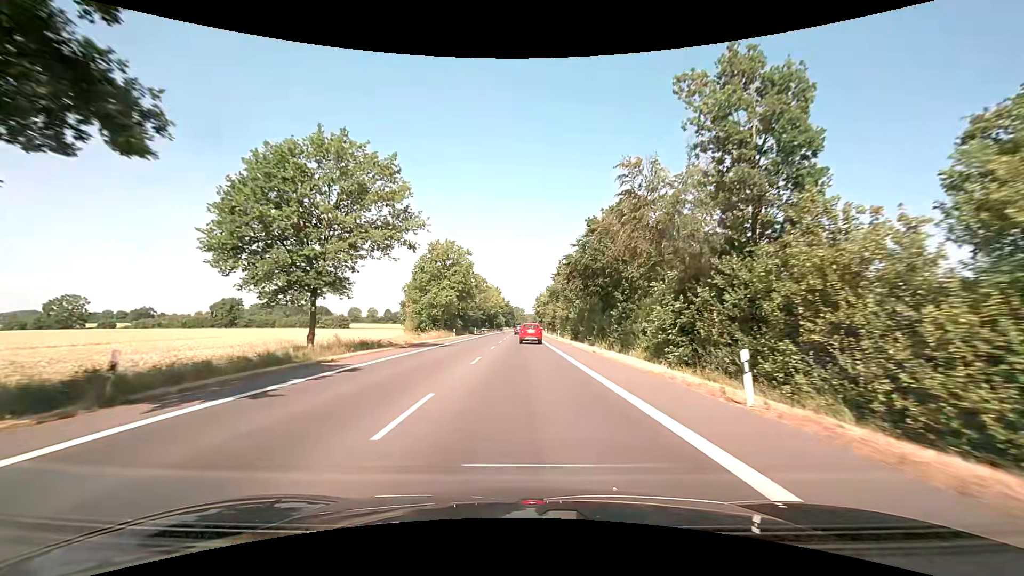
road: primary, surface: asphalt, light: Day
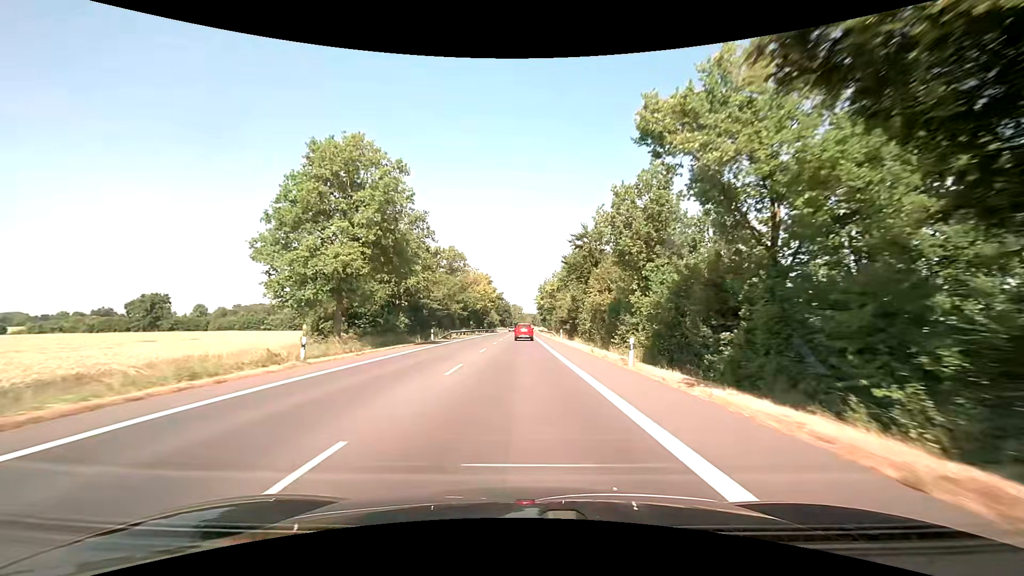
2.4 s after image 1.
(-0.1, +40.5) m; 0°
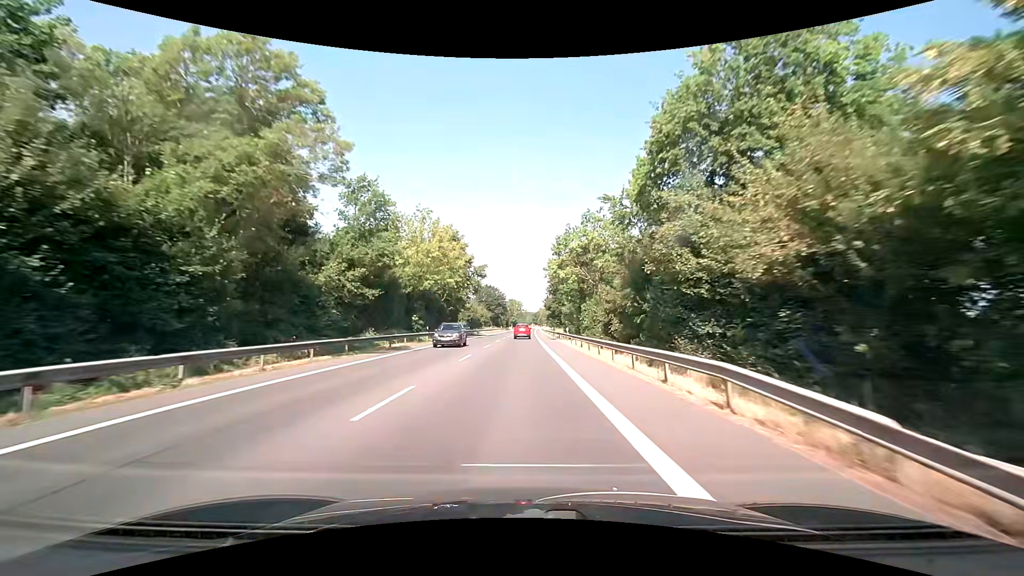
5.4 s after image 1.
(+0.2, +55.4) m; 0°
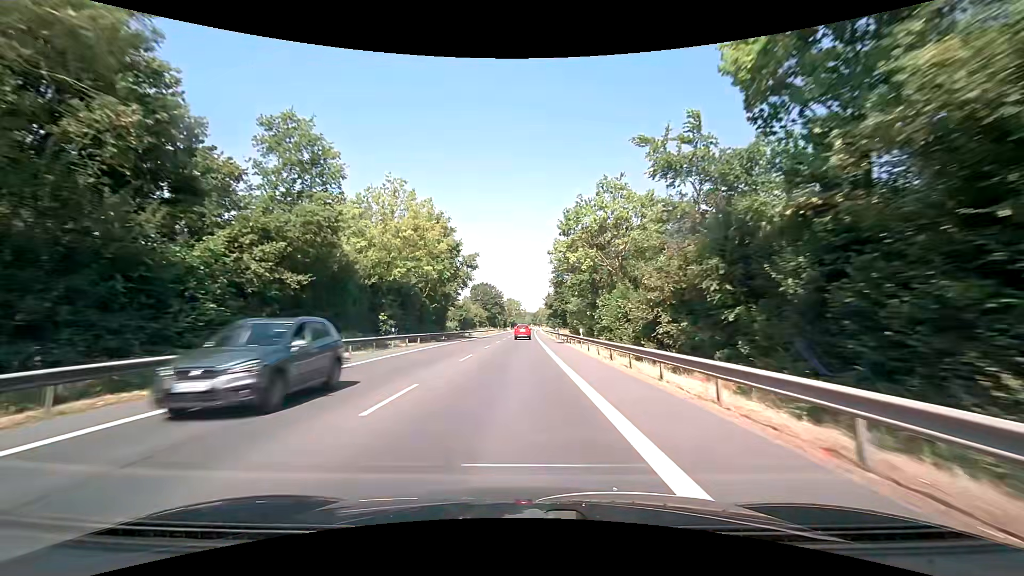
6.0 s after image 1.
(0.0, +11.6) m; 0°
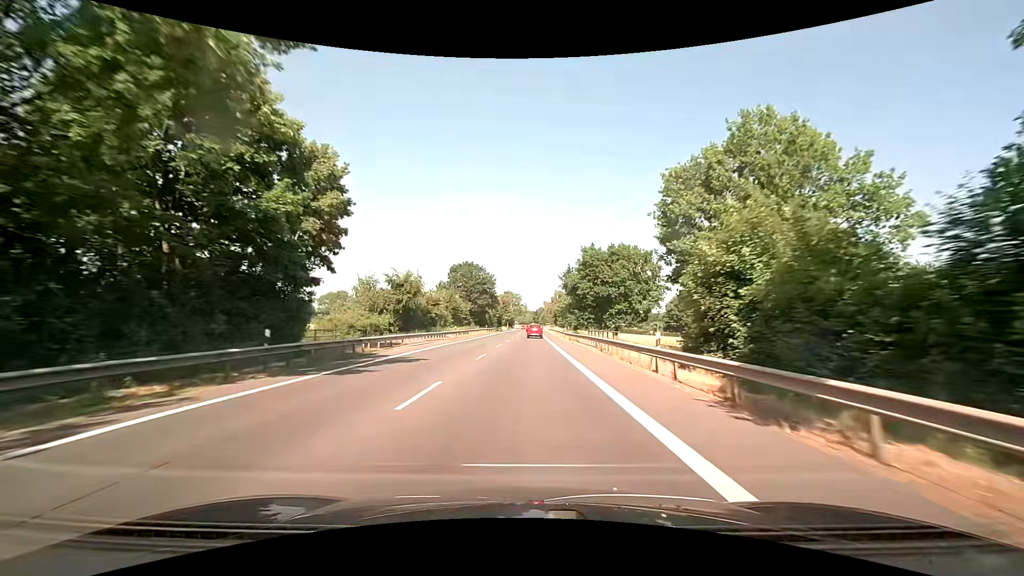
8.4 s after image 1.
(-0.2, +48.0) m; 0°
(0, +10) (0, +20) (0, +30) (0, +40) (0, +50) (+1, +60) (+1, +70) (+1, +80) (+1, +90) (+1, +100) m
